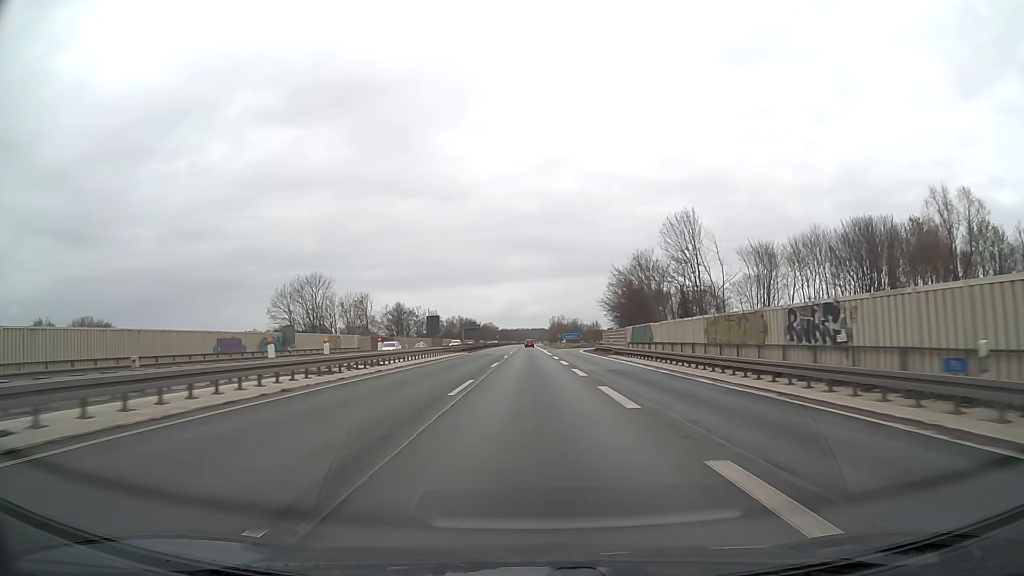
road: motorway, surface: asphalt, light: Day
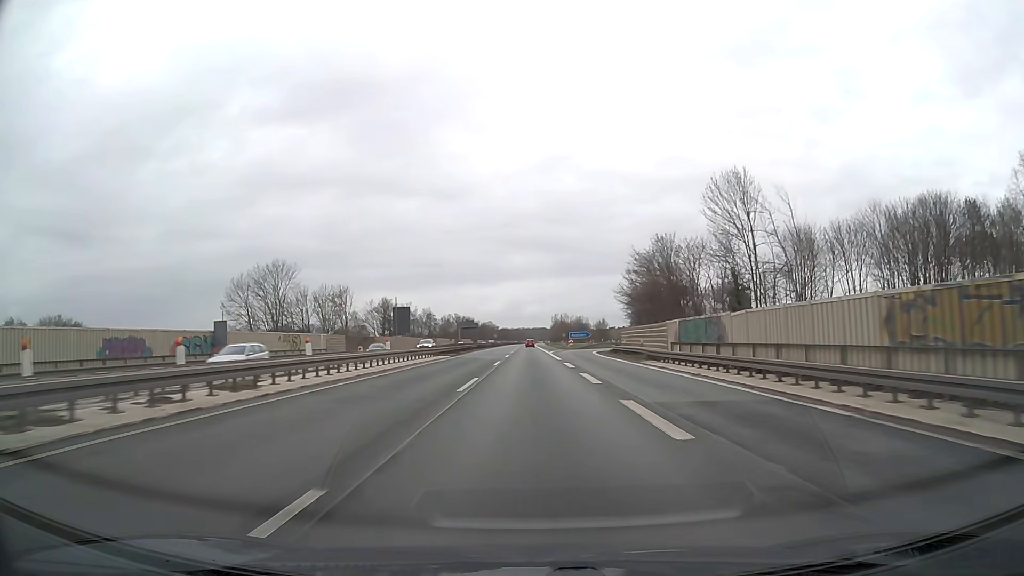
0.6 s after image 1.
(-0.1, +16.5) m; 0°
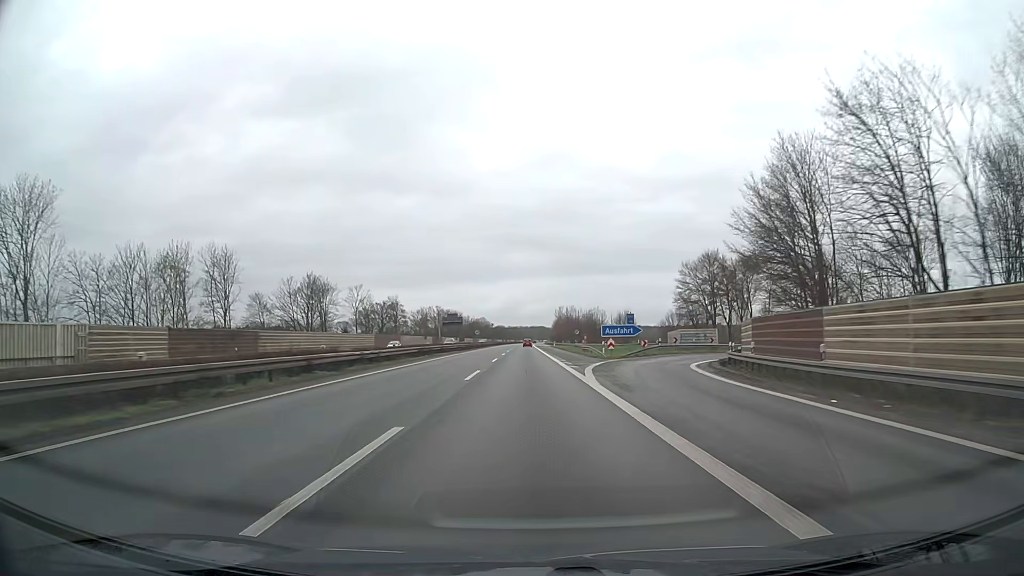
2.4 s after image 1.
(+0.1, +49.5) m; 0°
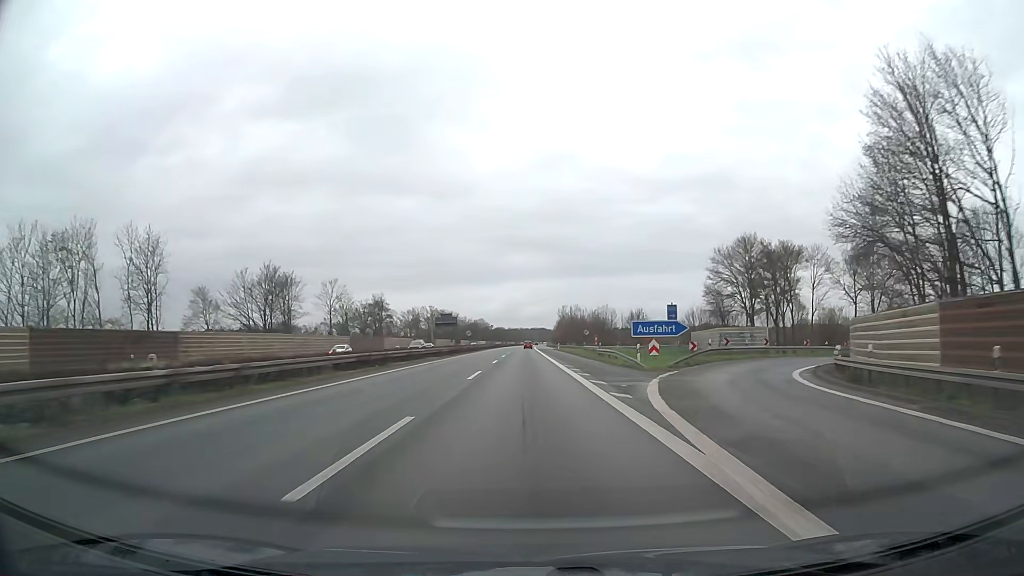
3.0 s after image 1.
(0.0, +16.5) m; 0°
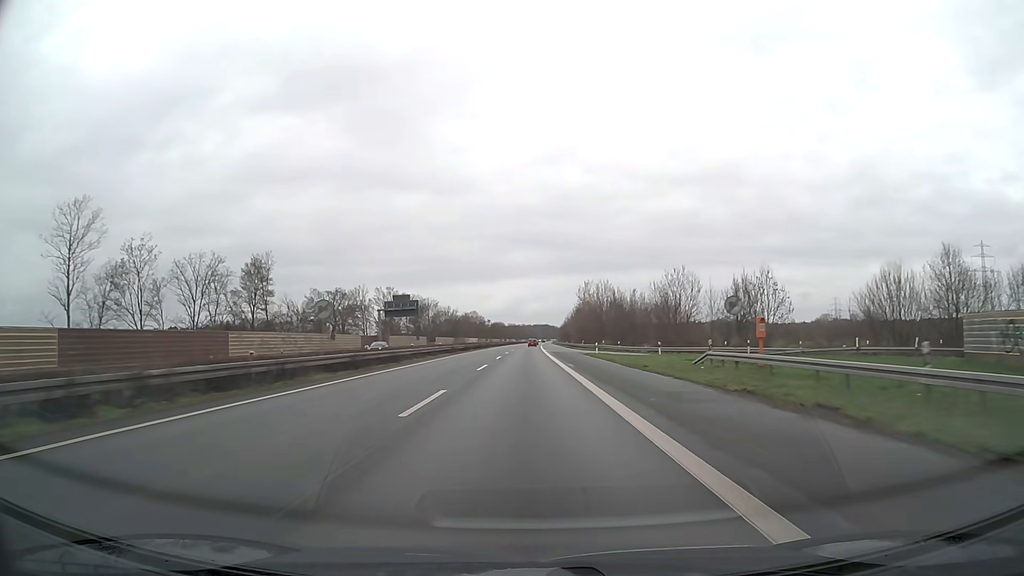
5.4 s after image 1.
(-0.2, +66.0) m; 0°
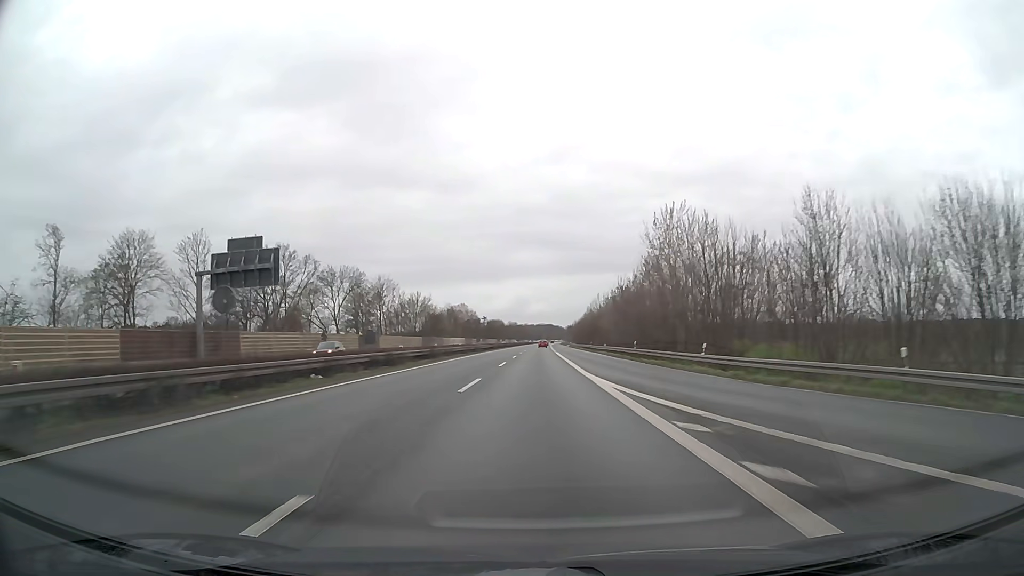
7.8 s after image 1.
(-0.3, +66.0) m; 0°
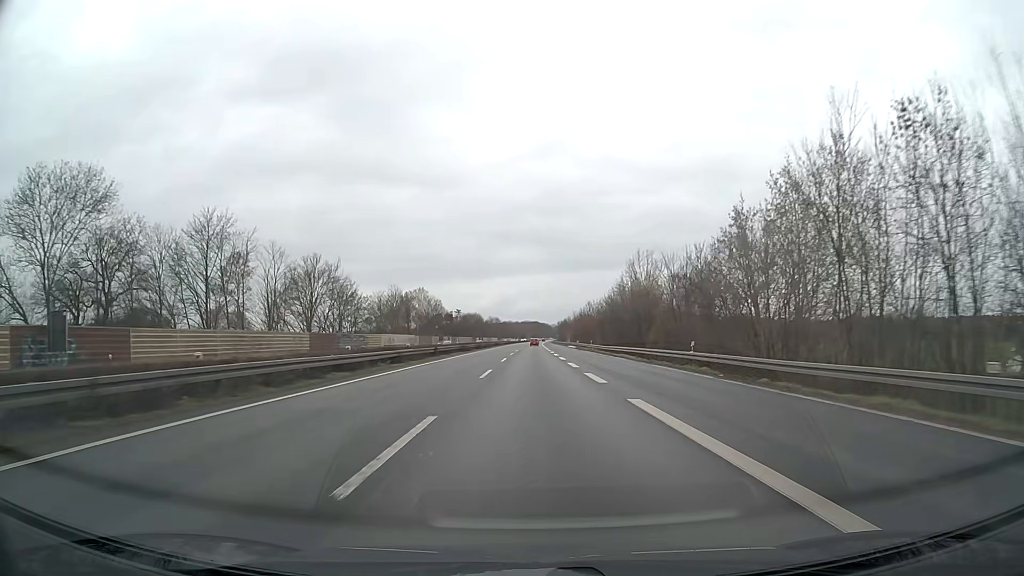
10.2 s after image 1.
(+0.6, +65.9) m; +1°
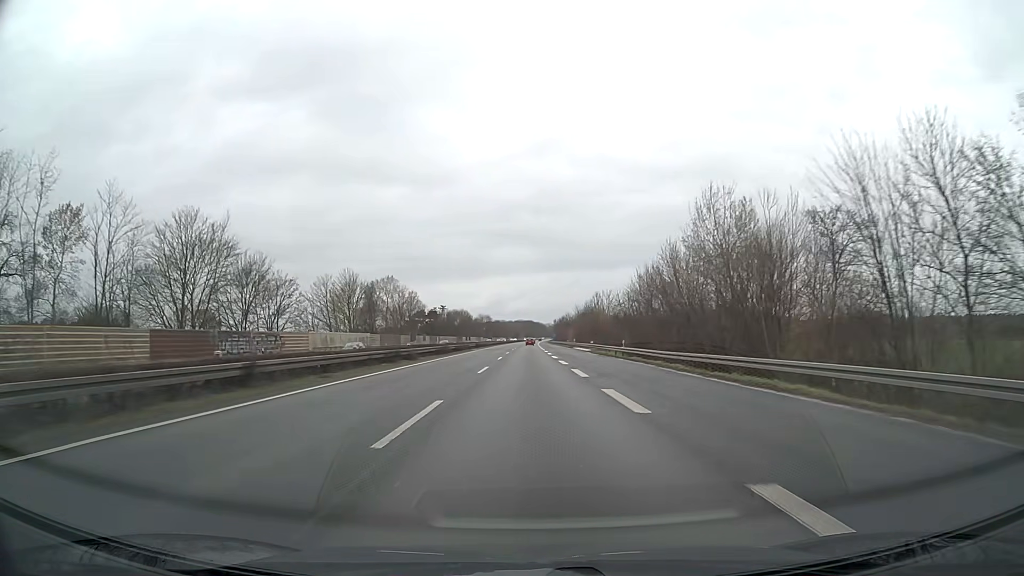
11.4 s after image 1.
(+0.2, +33.0) m; 0°
(0, +10) (0, +20) (0, +30) (0, +40) (0, +50) (0, +60) (0, +70) (0, +80) (0, +90) (0, +100) m
